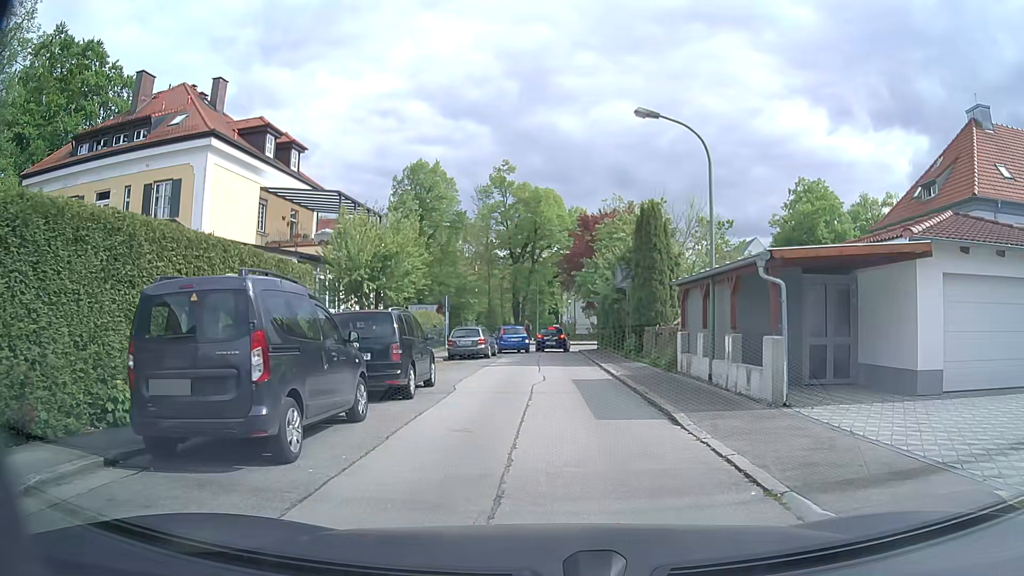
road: residential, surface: asphalt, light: Day
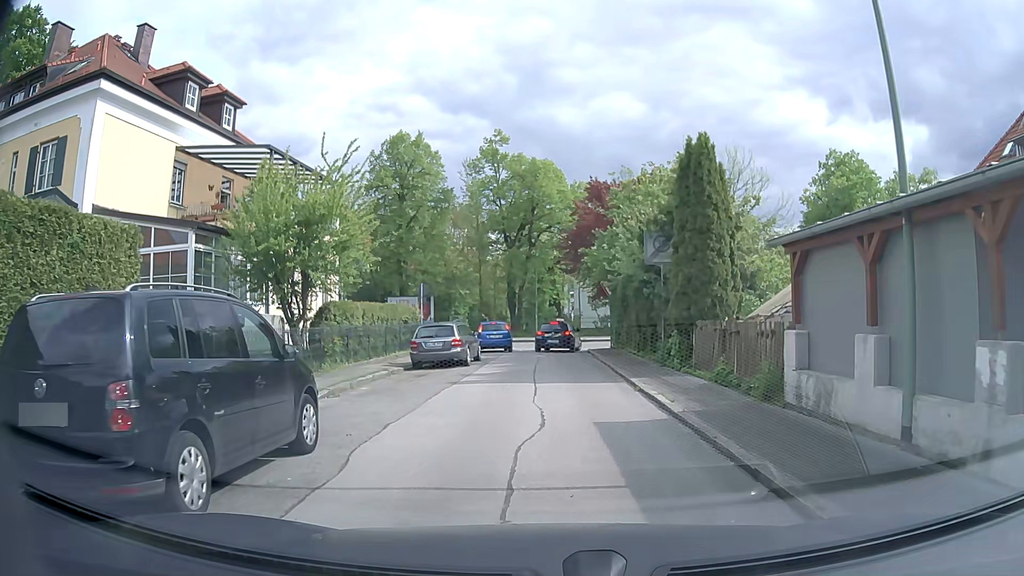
(-0.1, +7.9) m; -2°
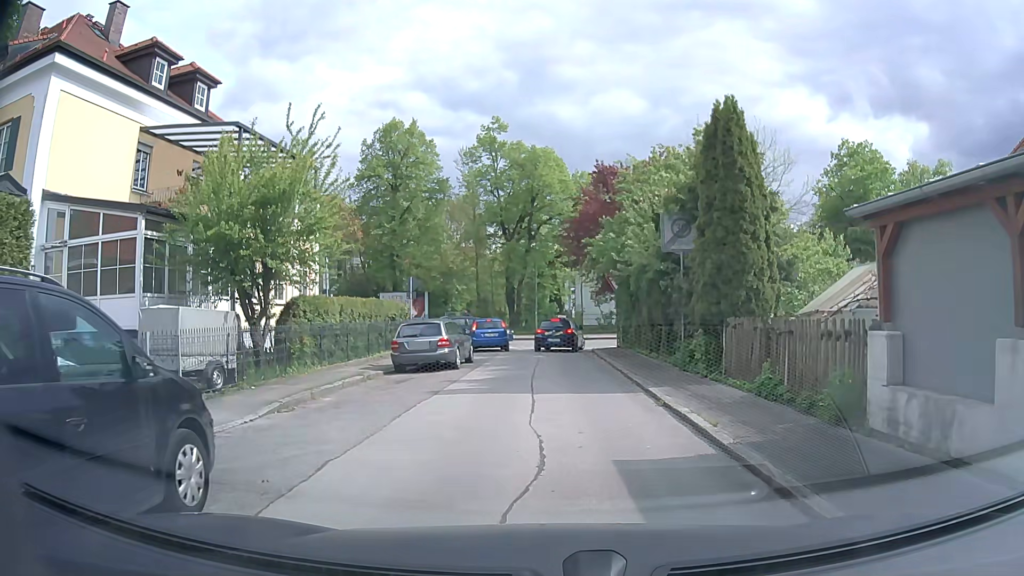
(0.0, +2.6) m; 0°
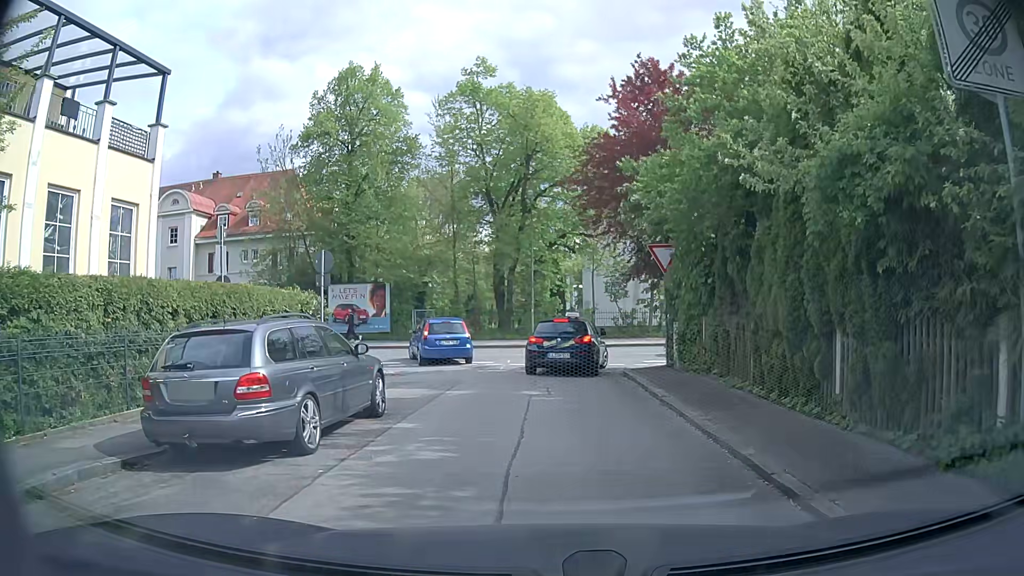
(+0.1, +11.7) m; +2°
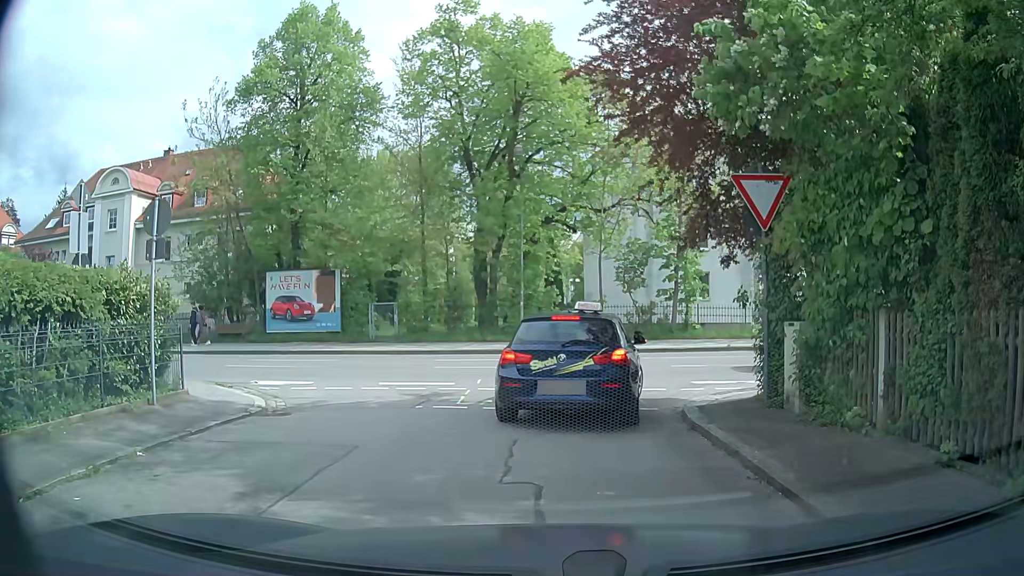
(-0.1, +7.9) m; +1°
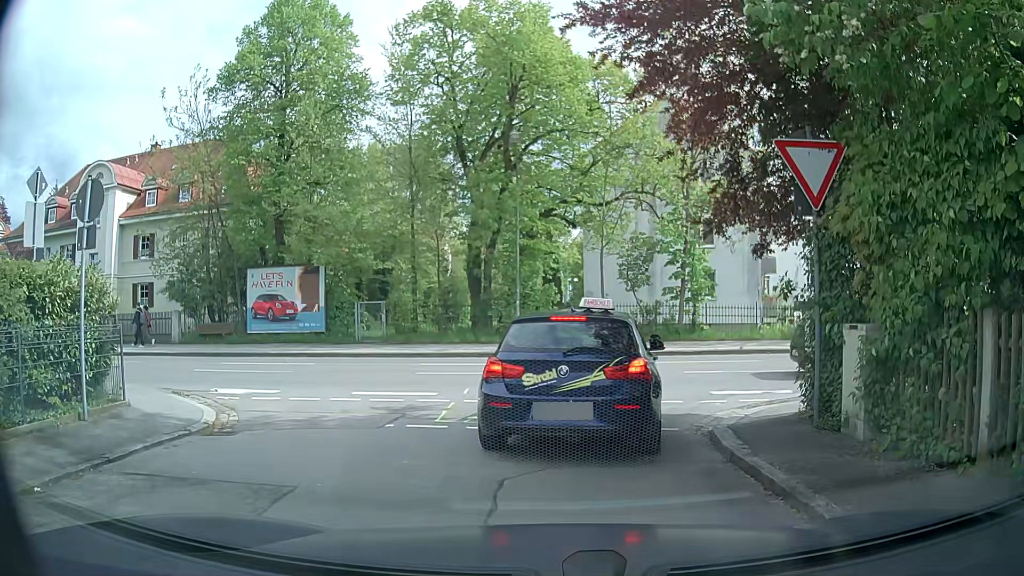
(-0.1, +1.7) m; -2°
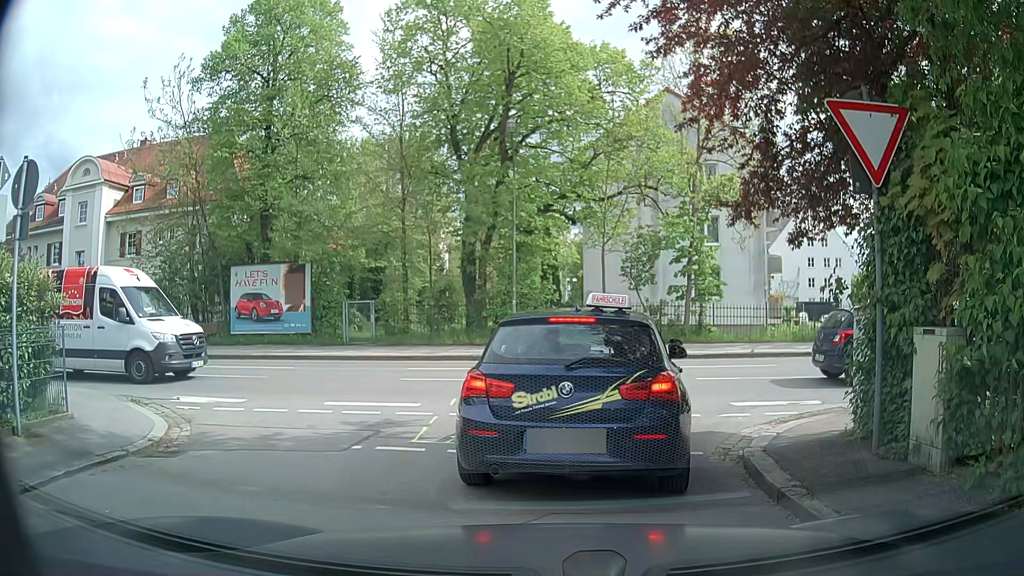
(0.0, +1.4) m; 0°
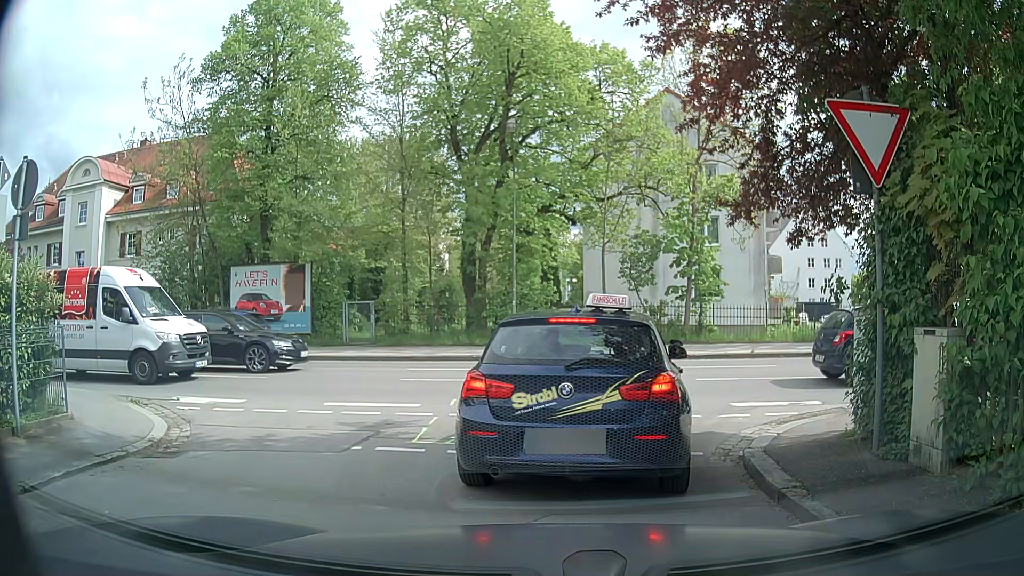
(0.0, +0.1) m; 0°
